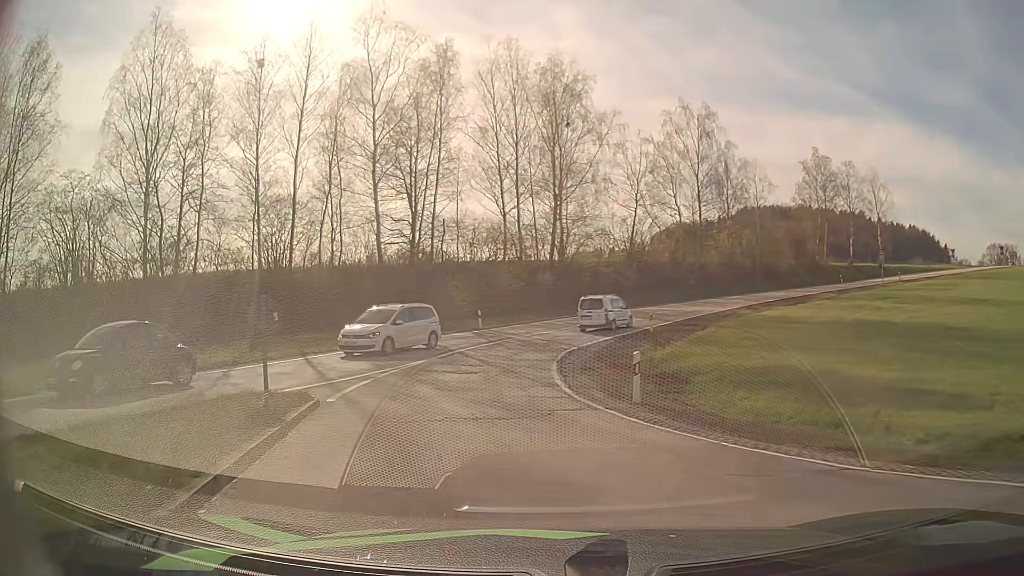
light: Day
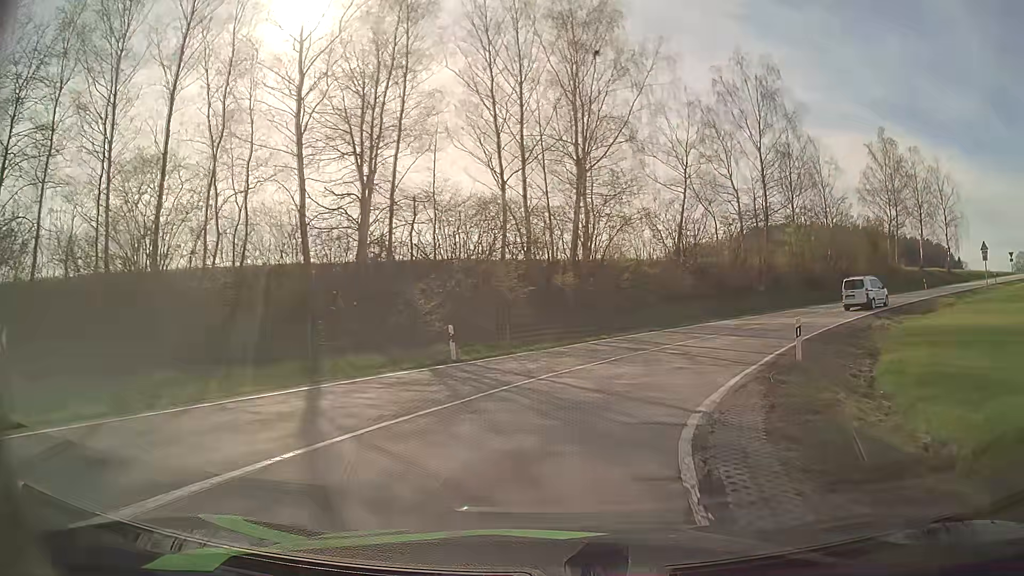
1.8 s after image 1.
(-1.2, +17.4) m; -3°
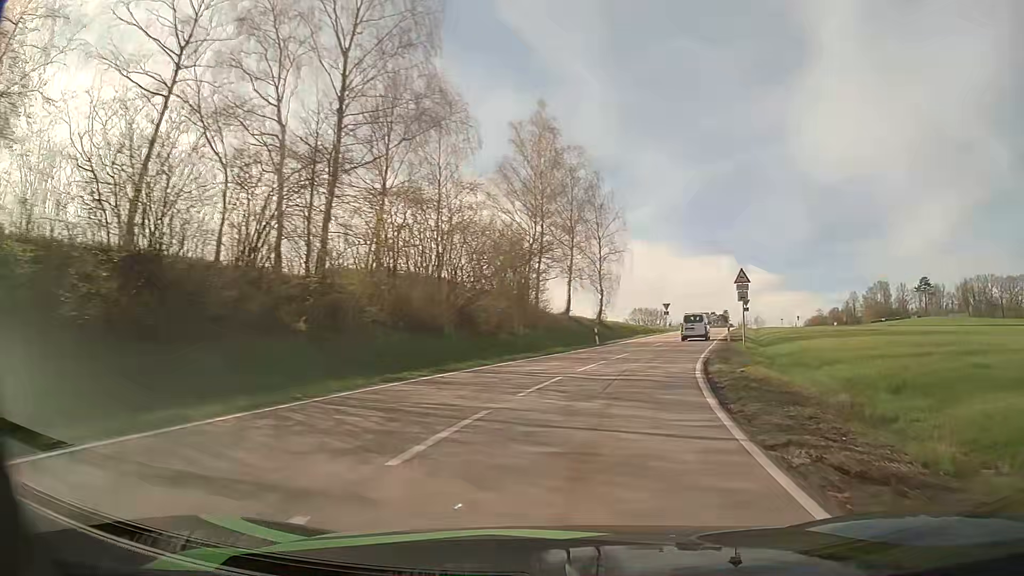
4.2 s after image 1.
(+7.9, +25.5) m; +36°
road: secondary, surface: asphalt
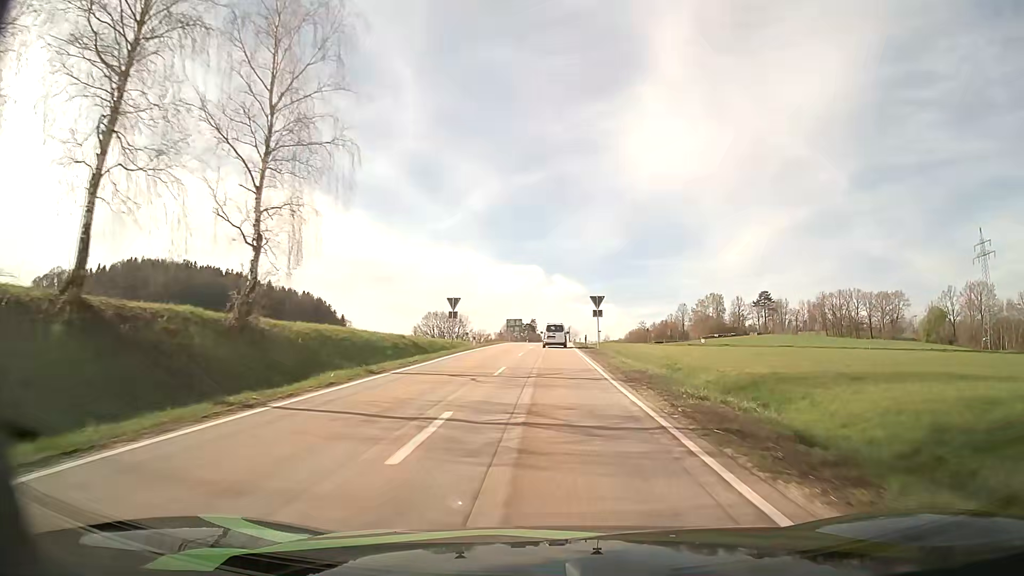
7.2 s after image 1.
(+9.2, +40.8) m; +18°
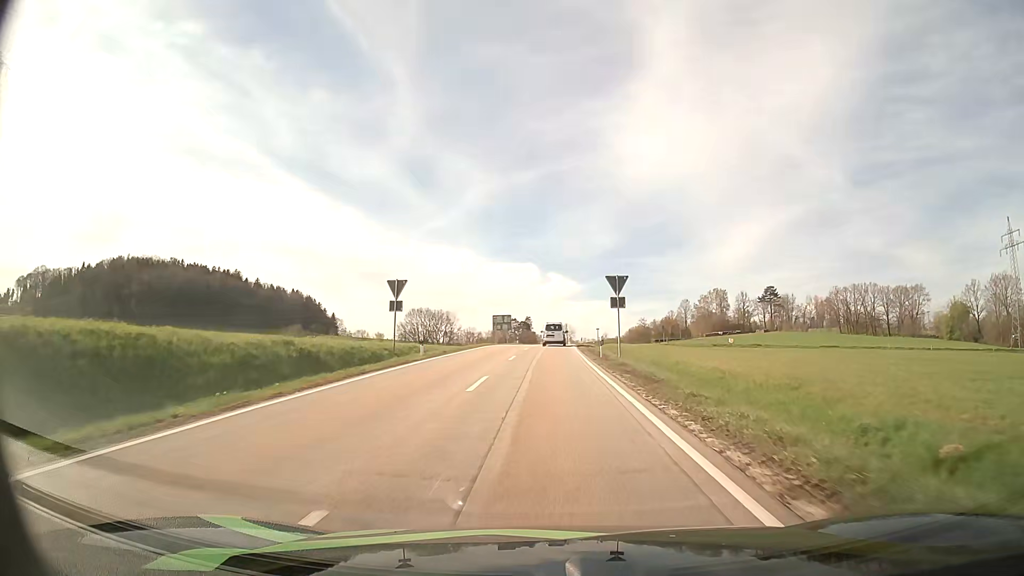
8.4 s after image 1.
(+0.3, +18.6) m; +1°
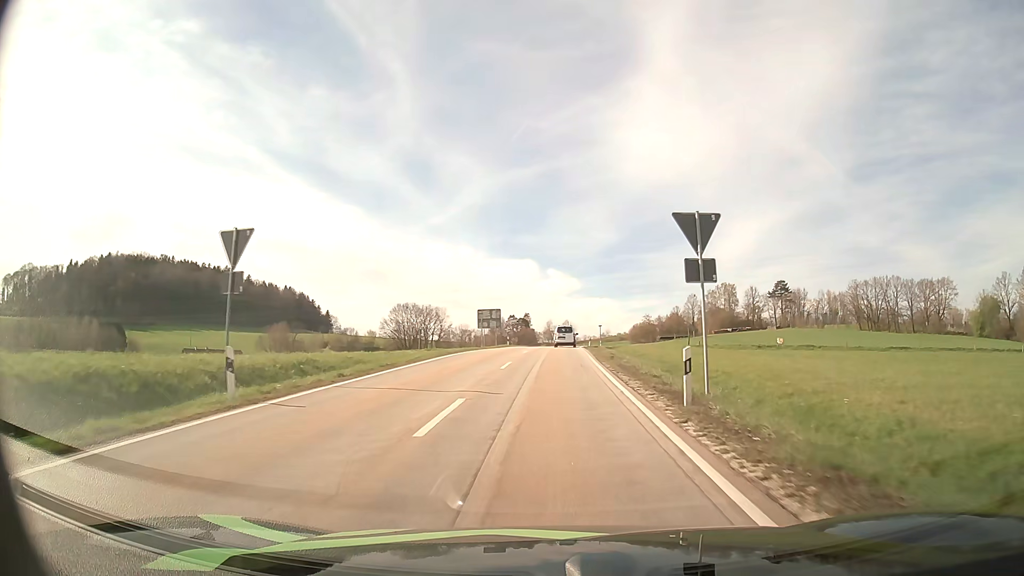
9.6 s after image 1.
(+0.1, +18.7) m; 0°
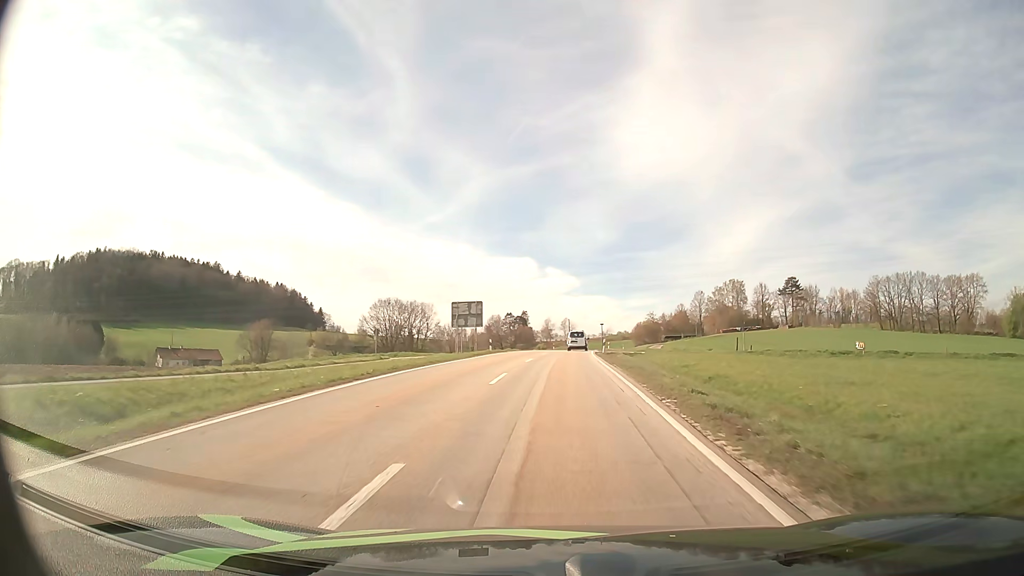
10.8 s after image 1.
(0.0, +18.5) m; 0°
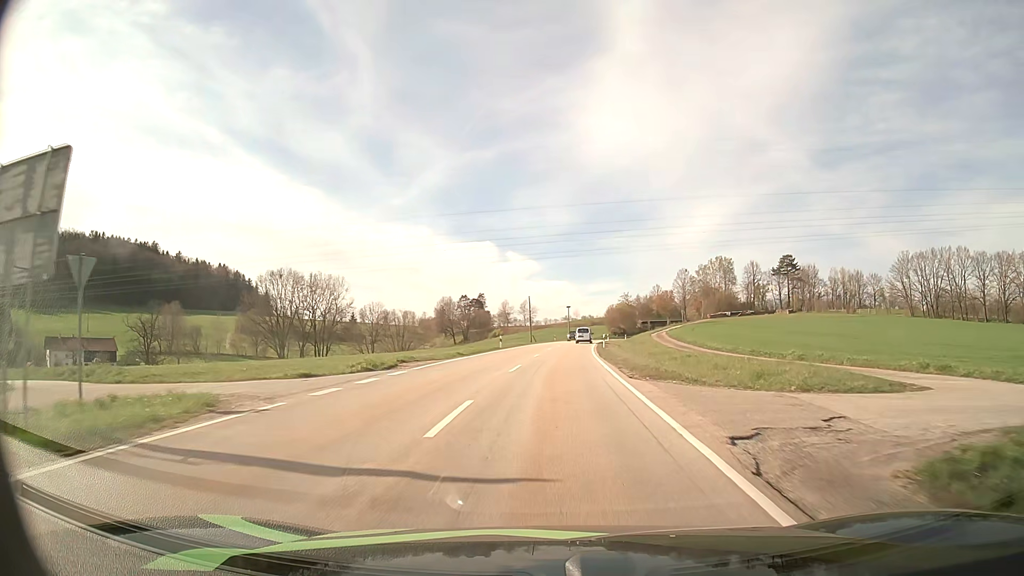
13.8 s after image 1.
(+1.2, +45.7) m; +3°
(0, +10) (0, +20) (+1, +30) (+1, +40) (+2, +50) (+2, +60) (+3, +70) (+4, +80) (+5, +90) (+6, +100) m
